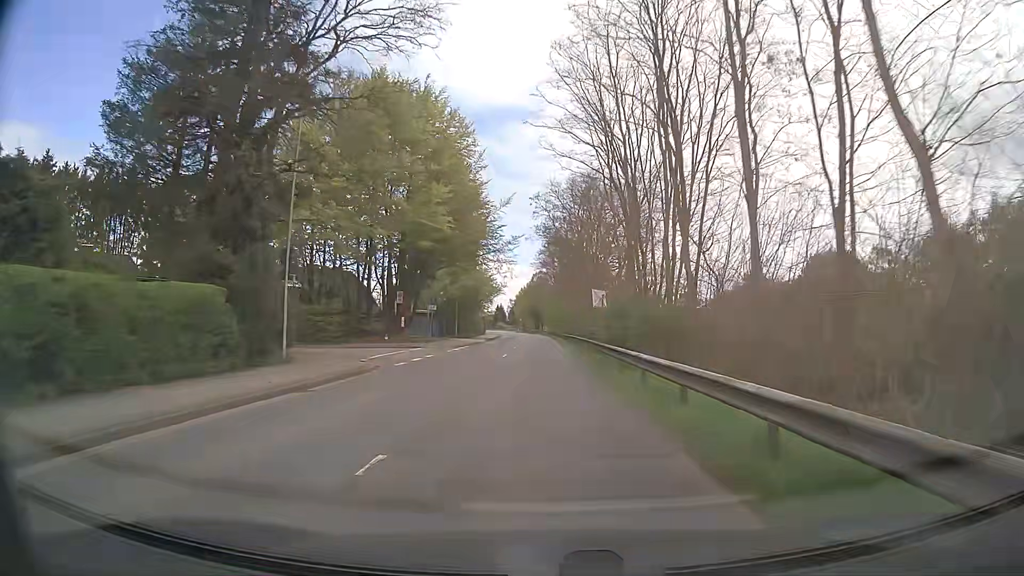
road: tertiary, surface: asphalt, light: Day
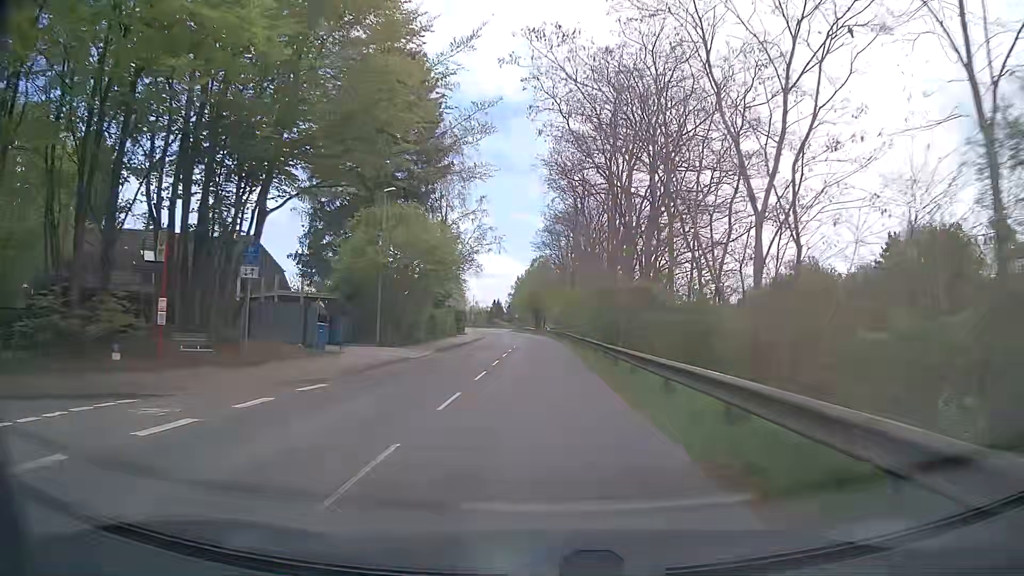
(-0.1, +30.7) m; +1°
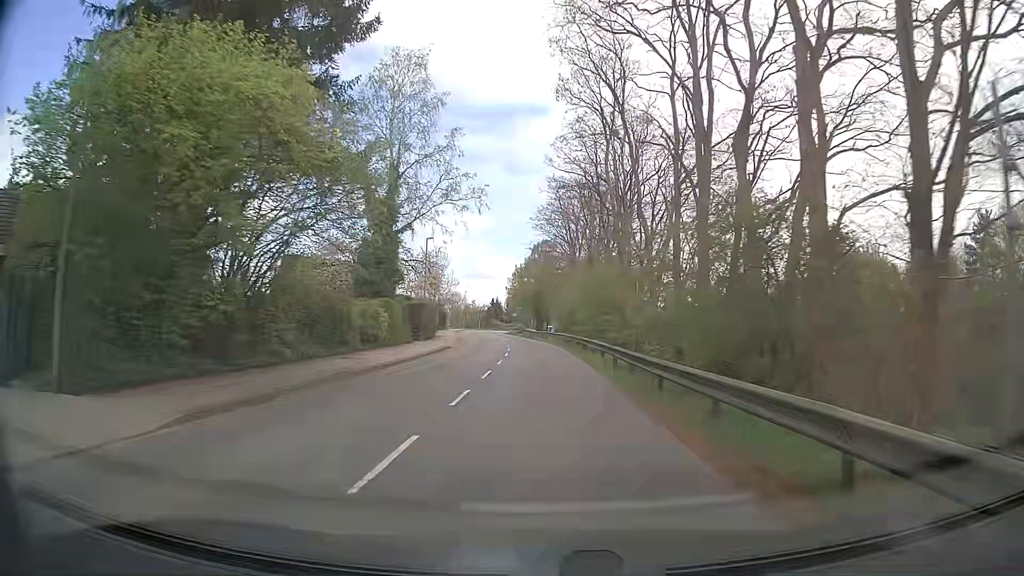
(-0.5, +23.0) m; -1°
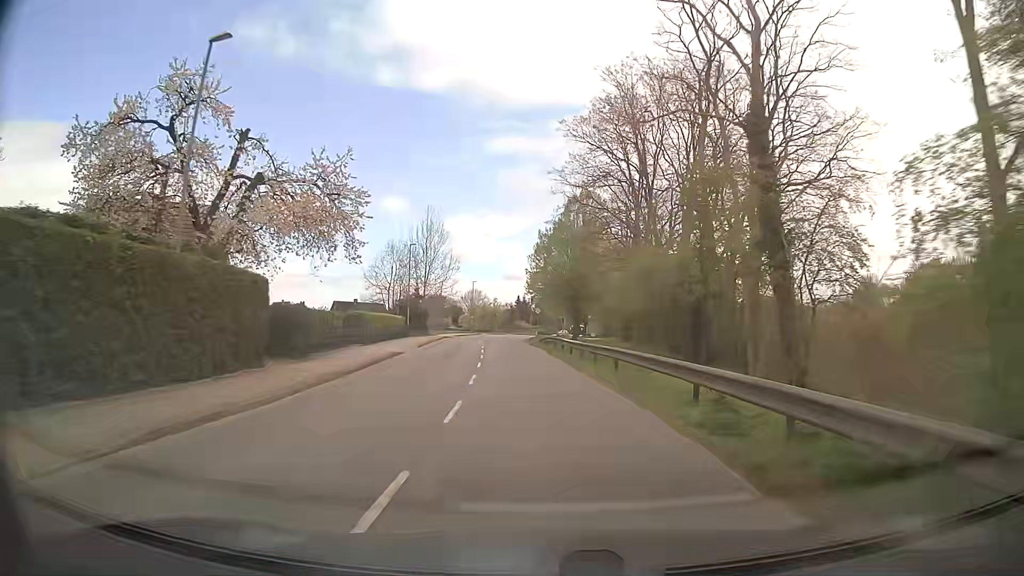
(-0.5, +38.2) m; -2°
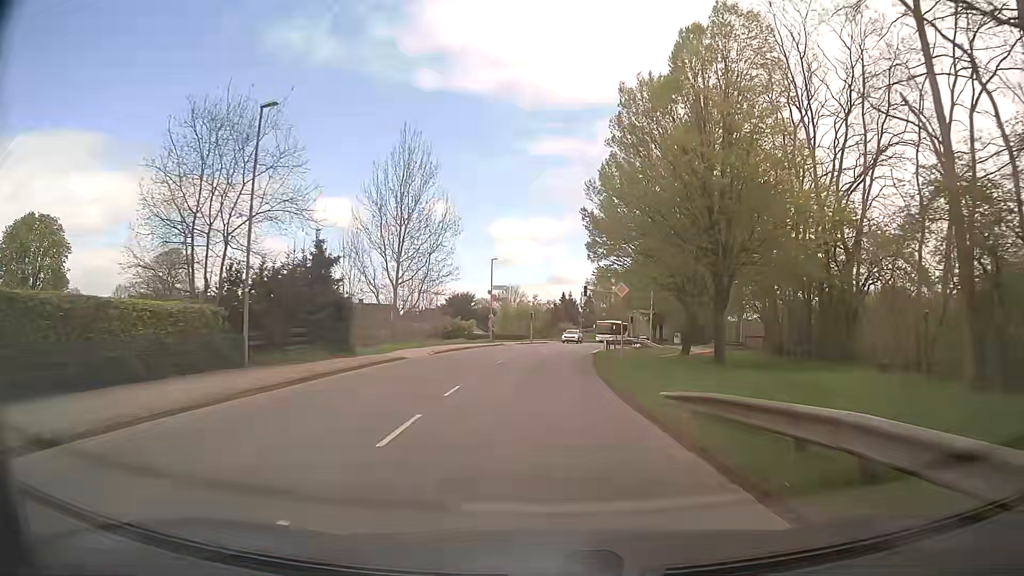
(-1.6, +38.0) m; -4°
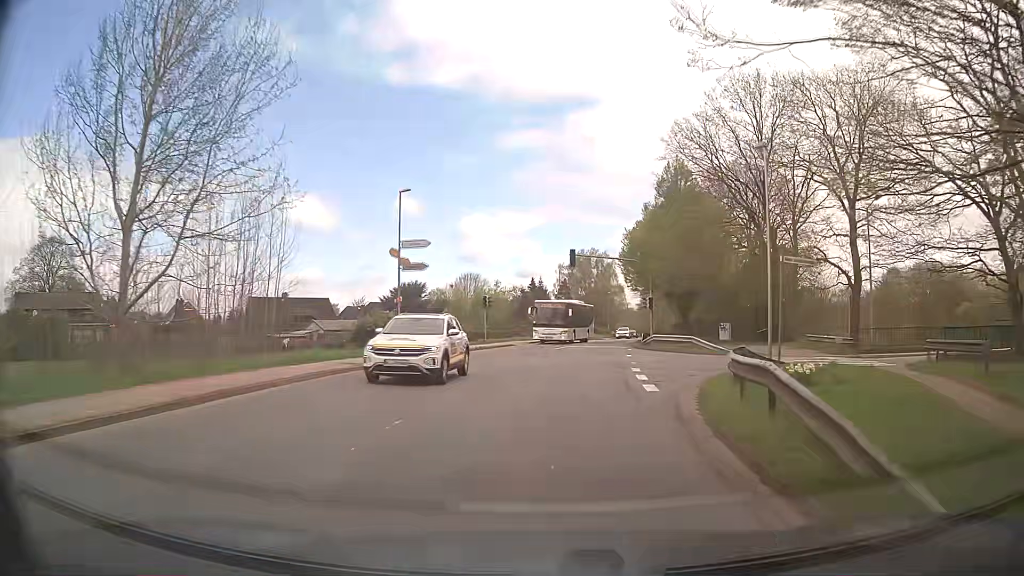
(+0.5, +30.4) m; +3°
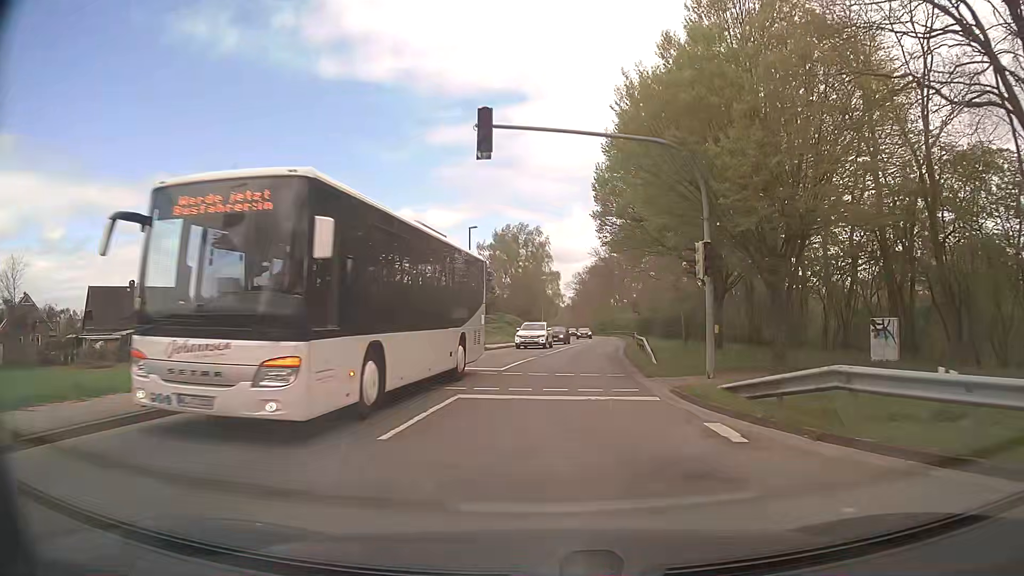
(+1.6, +30.4) m; +7°
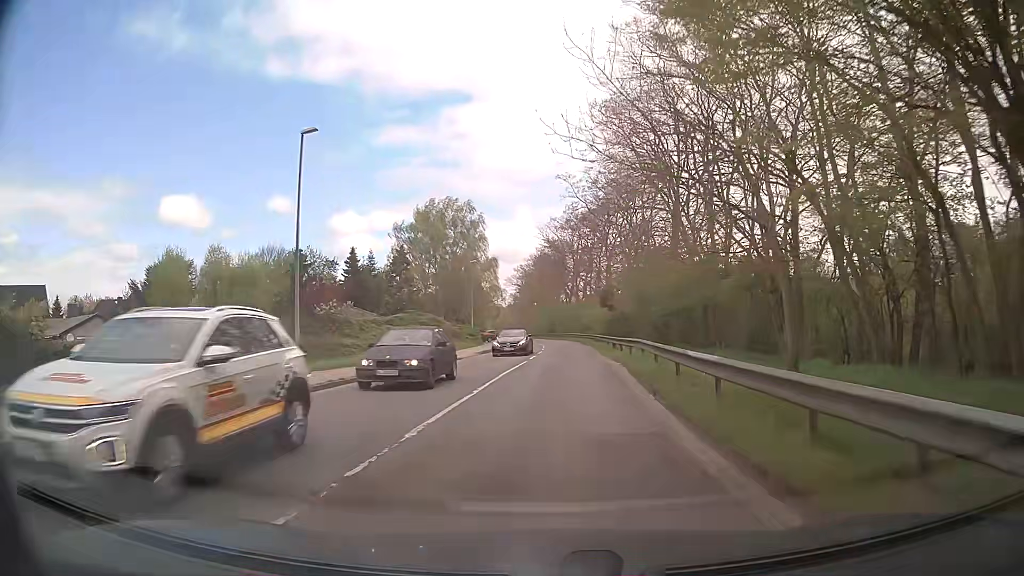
(+1.0, +22.9) m; +5°
(0, +10) (0, +20) (+1, +30) (+1, +40) (+1, +50) (+1, +60) (+1, +70) (0, +80) (0, +90) (-1, +100) m
